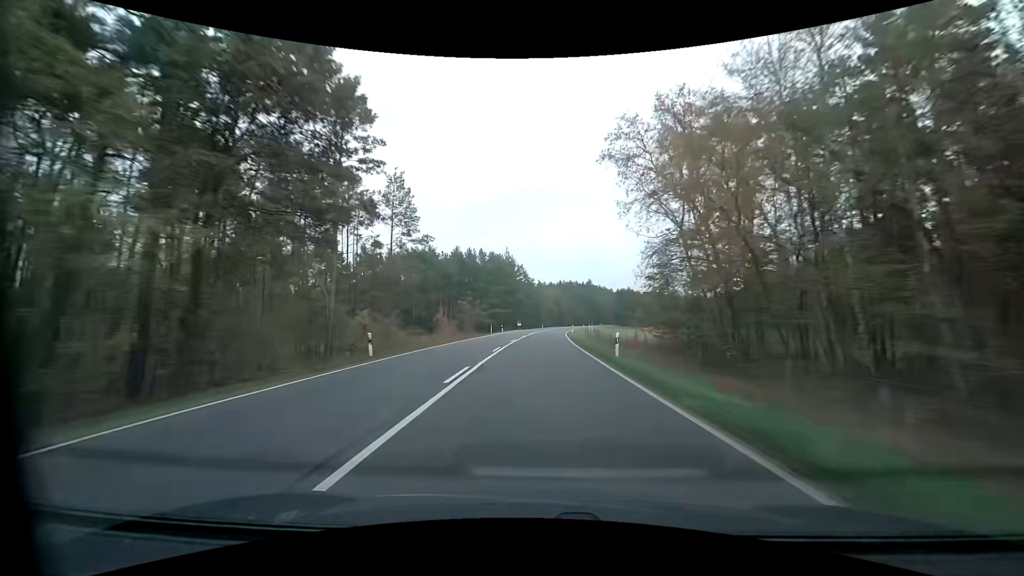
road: primary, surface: asphalt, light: Day
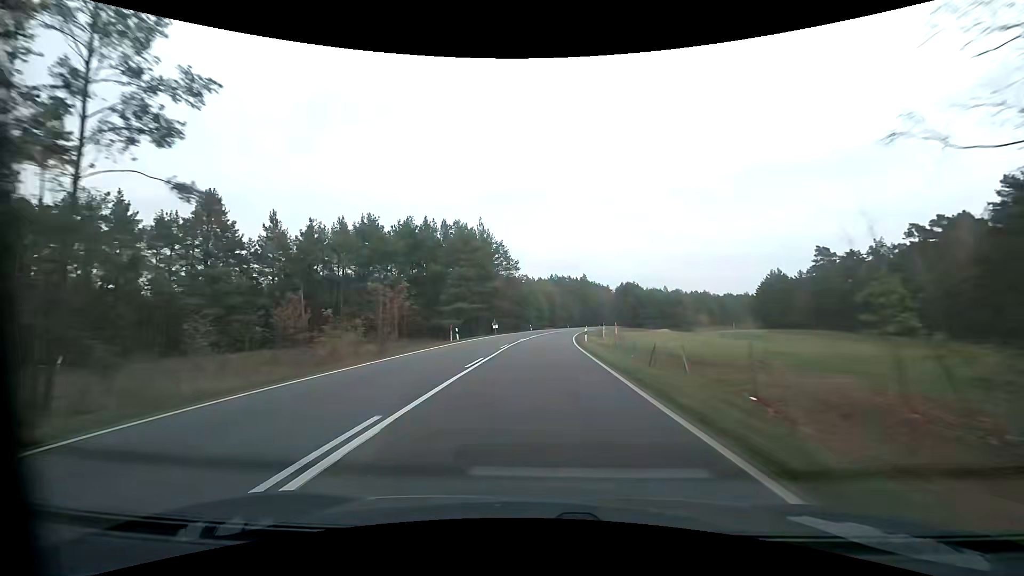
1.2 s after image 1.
(+0.4, +31.9) m; +2°
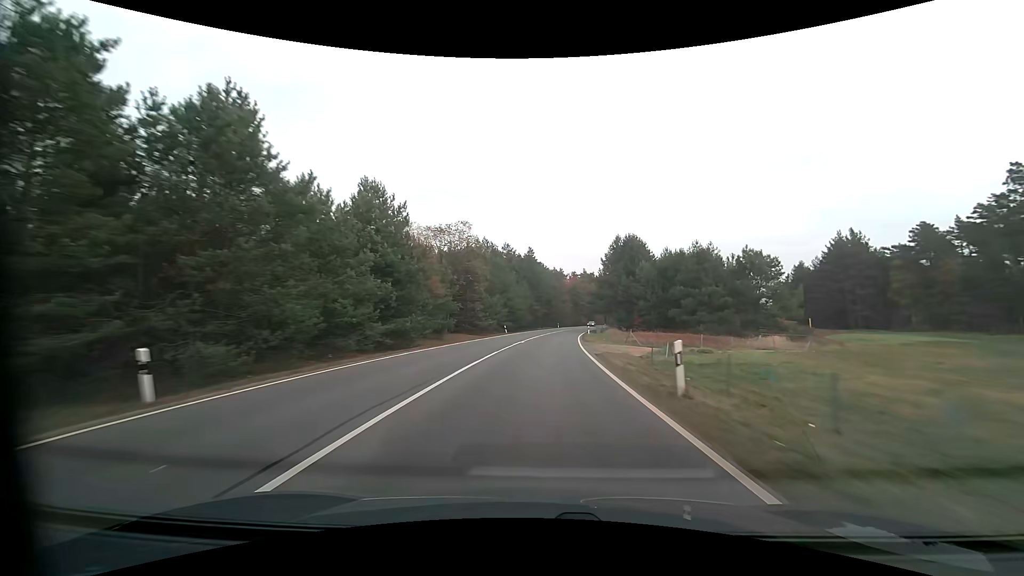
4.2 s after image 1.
(+4.4, +79.9) m; +7°
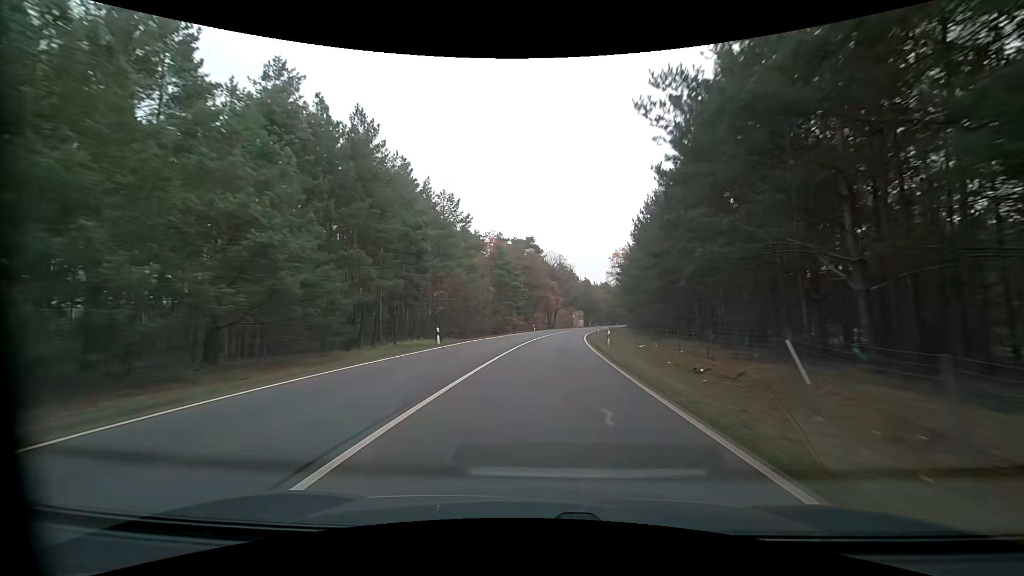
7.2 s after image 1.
(+5.7, +80.1) m; +9°
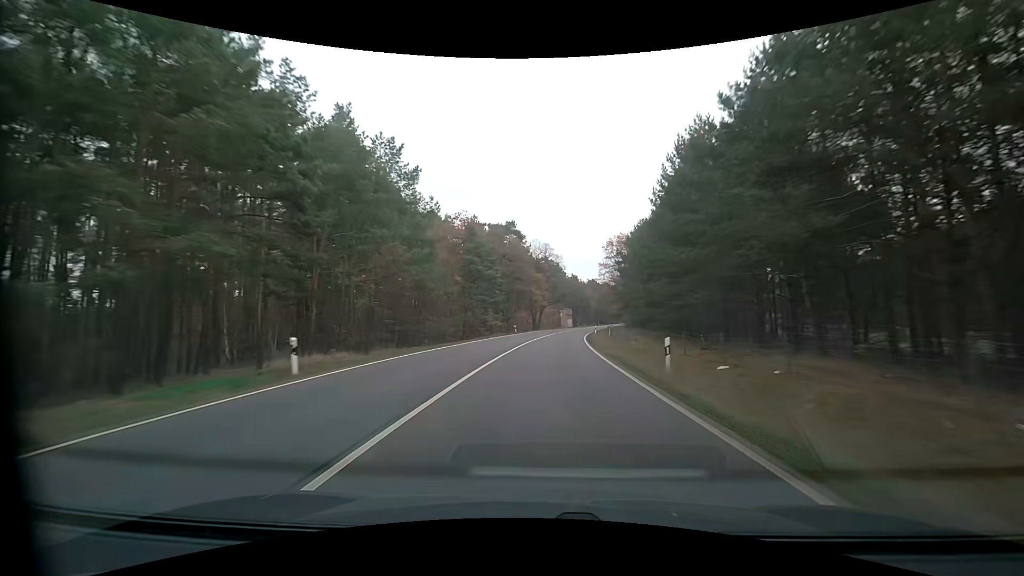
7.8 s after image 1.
(+0.2, +16.1) m; +2°
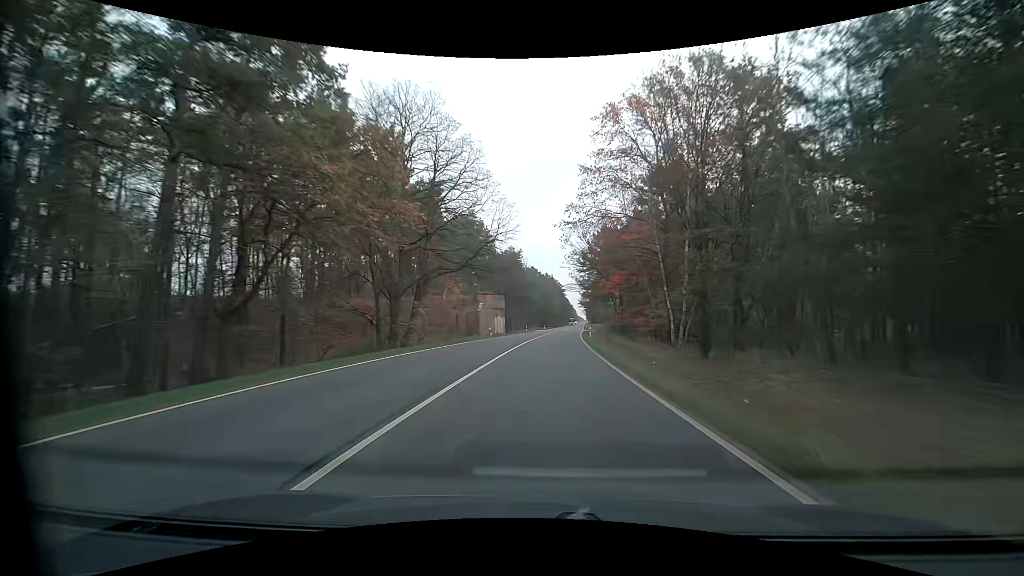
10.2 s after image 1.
(+4.1, +64.0) m; +8°
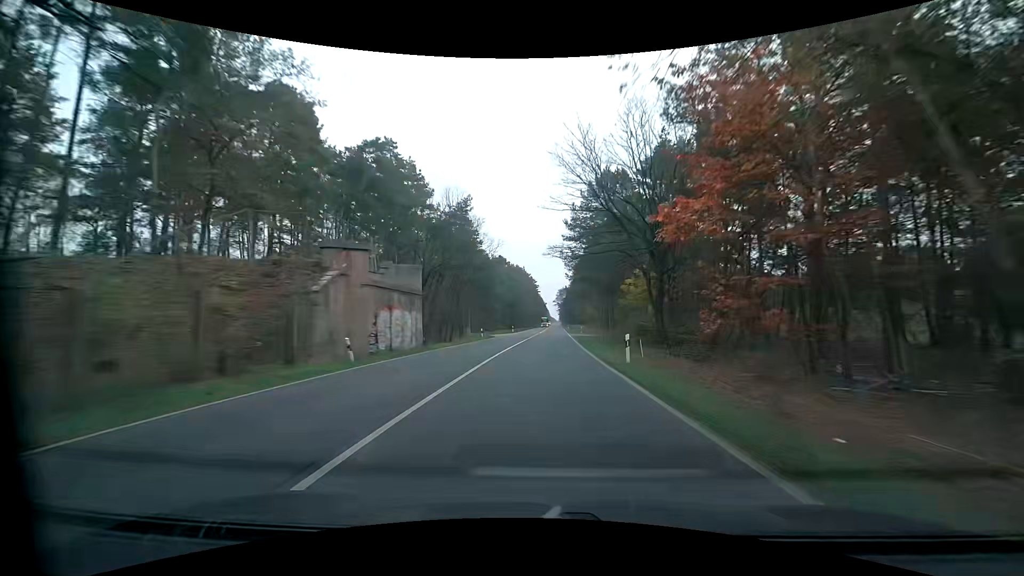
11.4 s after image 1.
(+0.9, +32.0) m; +3°
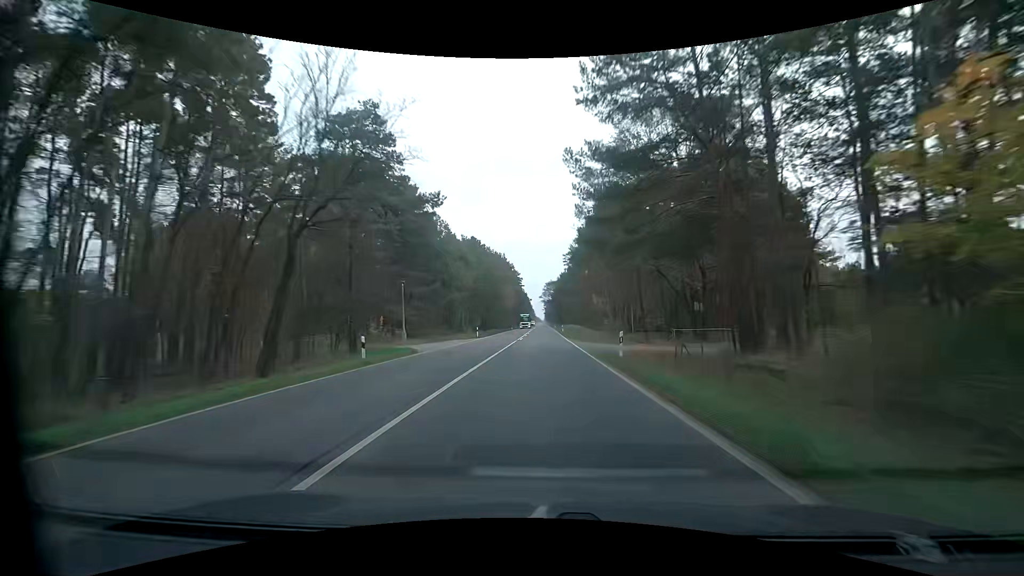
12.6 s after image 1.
(+0.6, +31.9) m; +2°
(0, +10) (0, +20) (0, +30) (0, +40) (0, +50) (+1, +60) (+1, +70) (+1, +80) (+1, +90) (+1, +100) m
